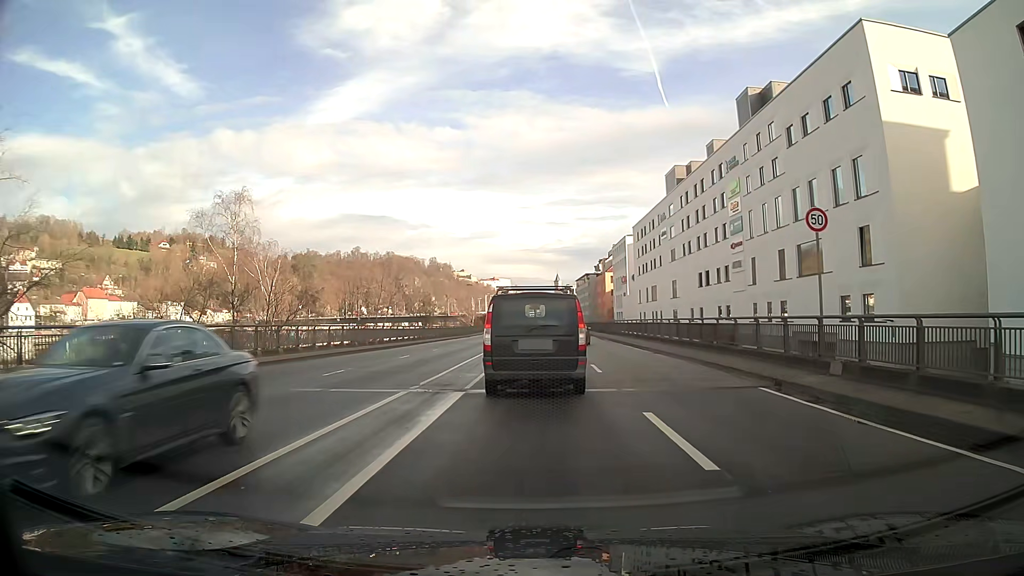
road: primary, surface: asphalt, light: Day
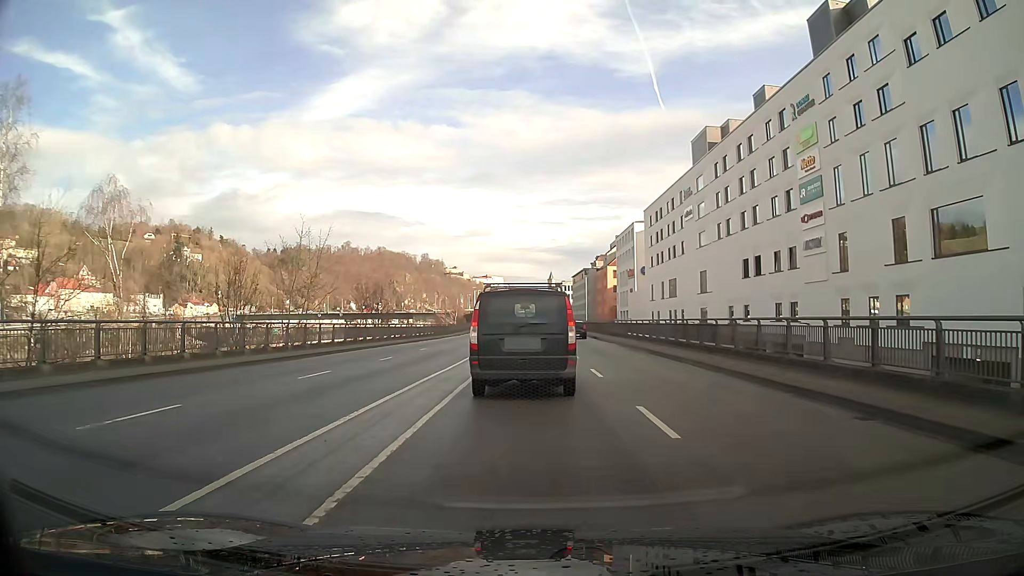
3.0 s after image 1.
(+0.1, +19.8) m; +1°
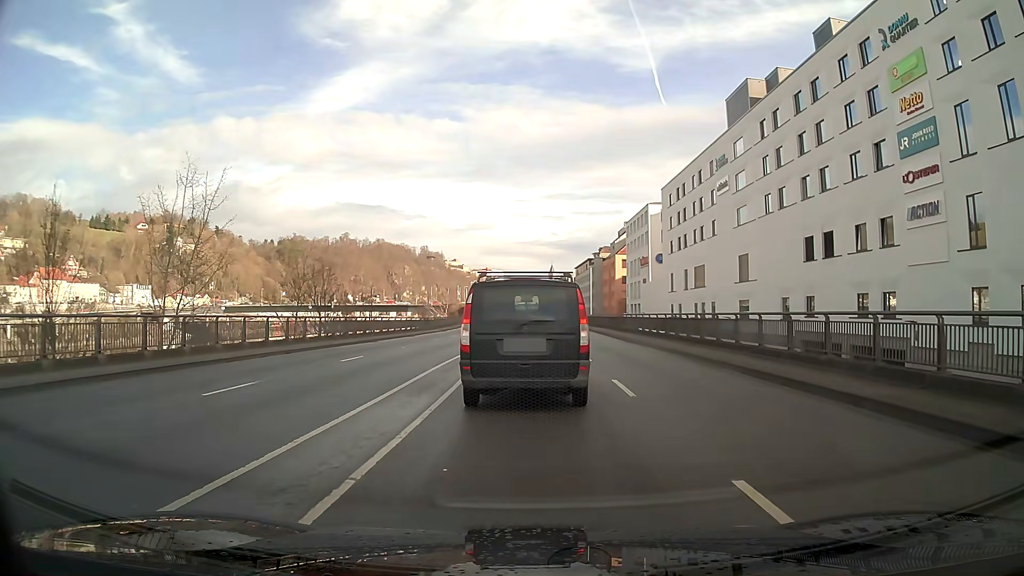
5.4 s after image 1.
(0.0, +14.0) m; 0°
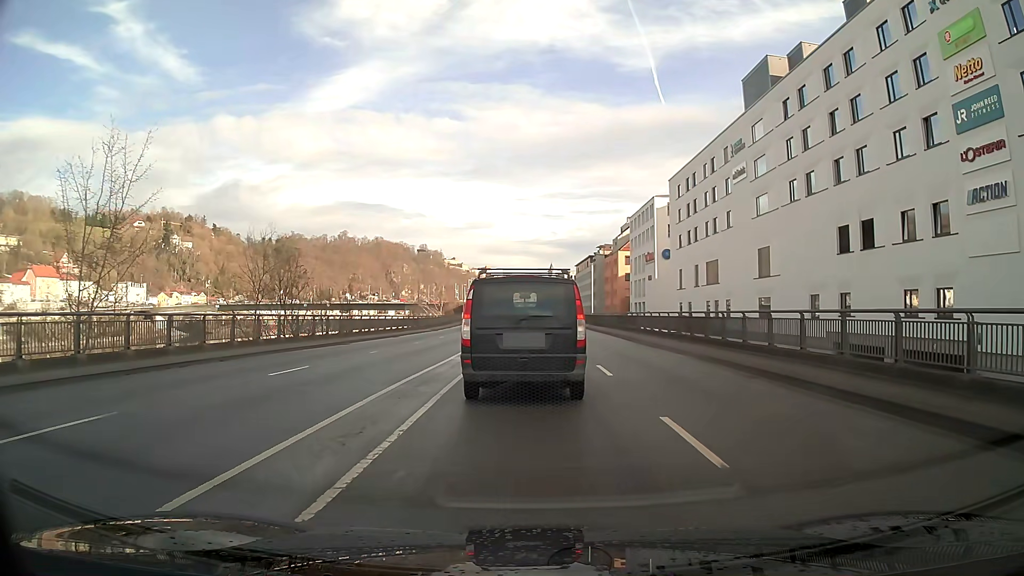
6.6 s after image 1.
(+0.1, +5.6) m; +2°
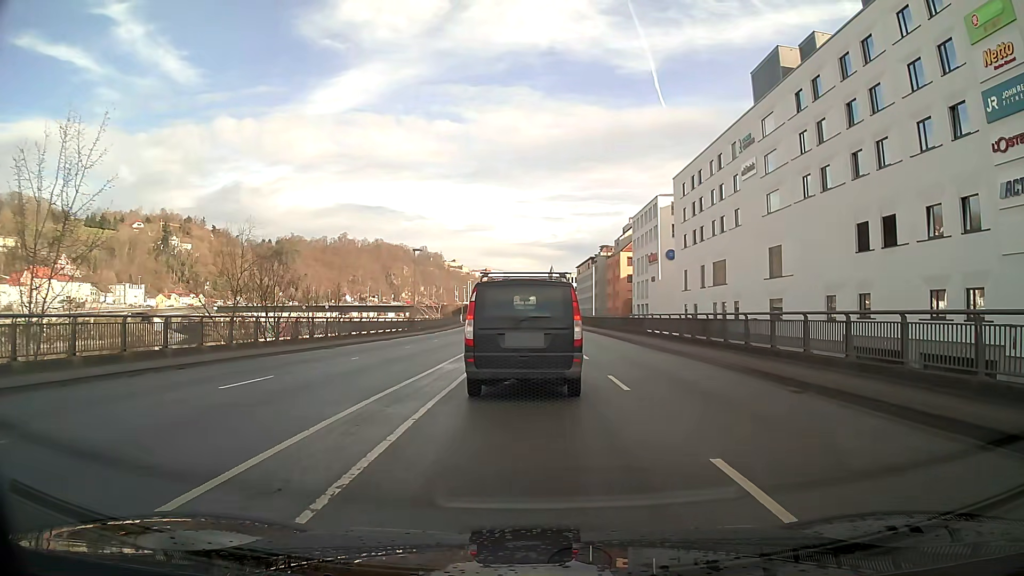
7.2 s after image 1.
(0.0, +2.6) m; -1°
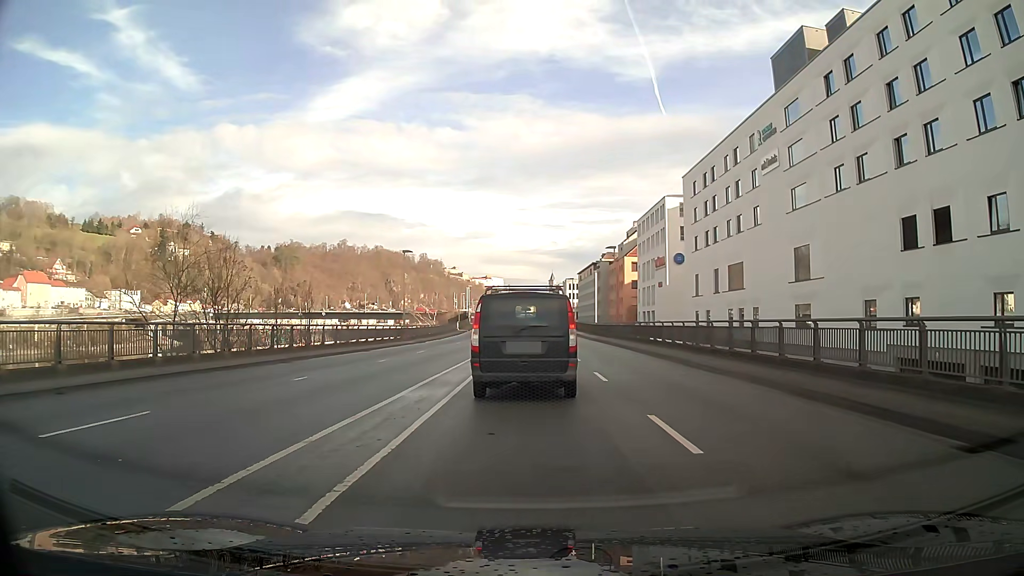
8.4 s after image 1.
(0.0, +5.4) m; -1°
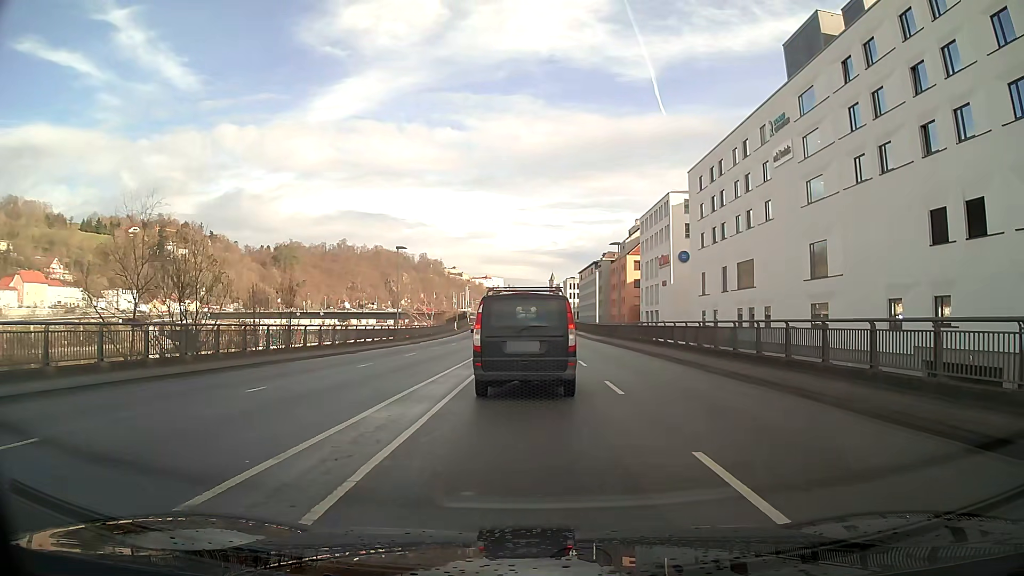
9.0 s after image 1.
(0.0, +2.9) m; 0°
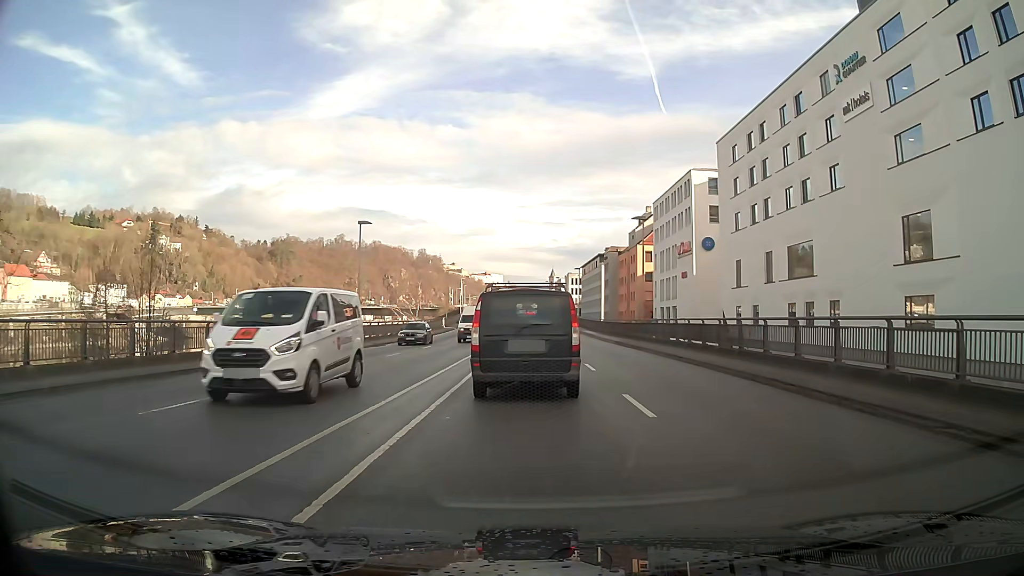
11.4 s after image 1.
(0.0, +12.6) m; 0°
